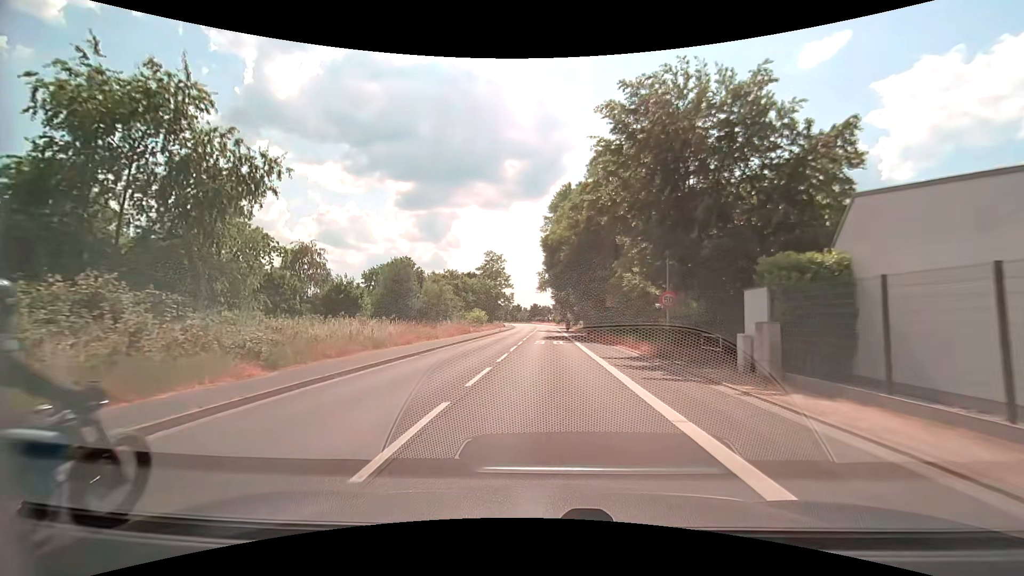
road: secondary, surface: asphalt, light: Day
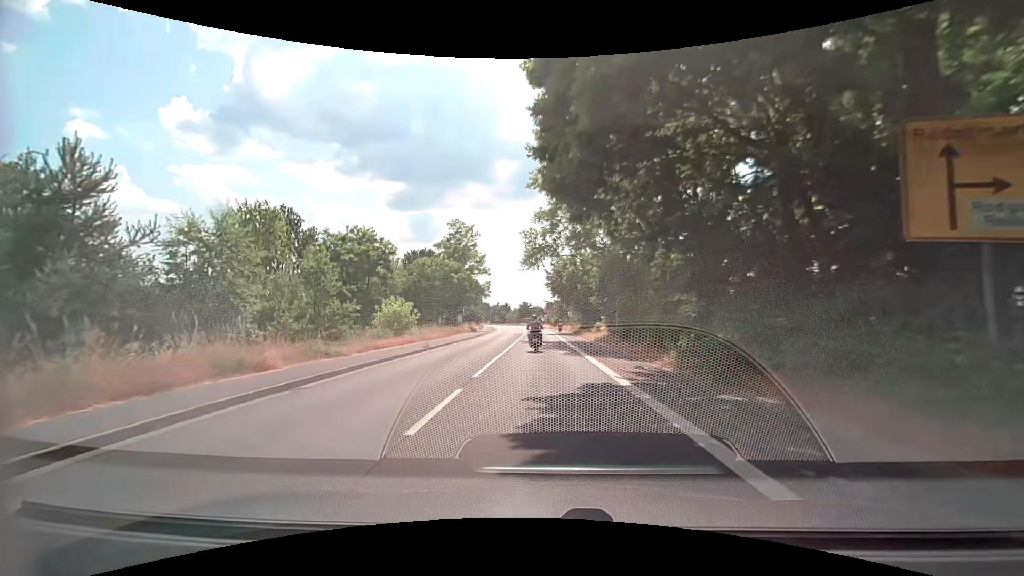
(+0.1, +34.5) m; +1°
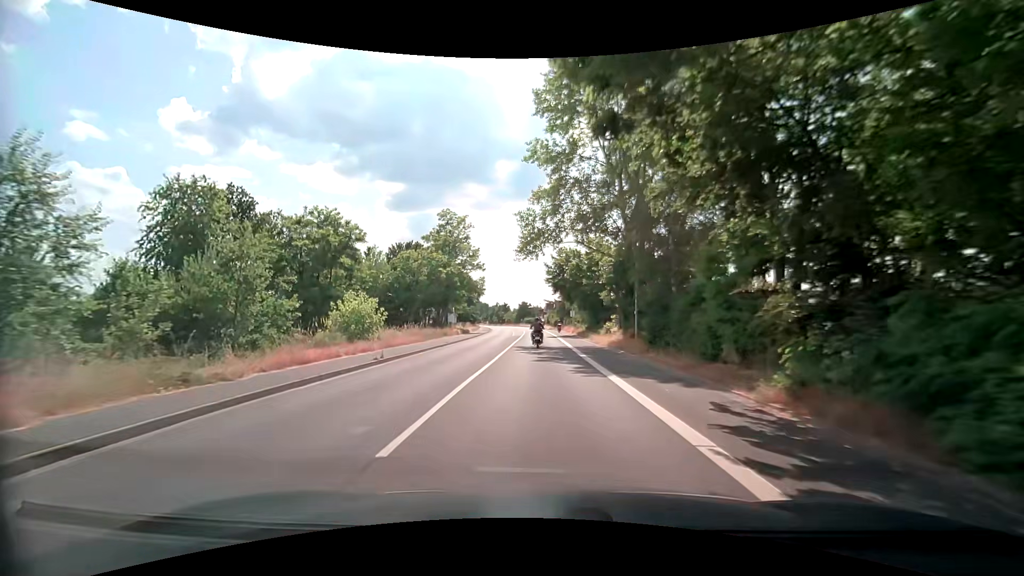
(0.0, +7.0) m; -1°
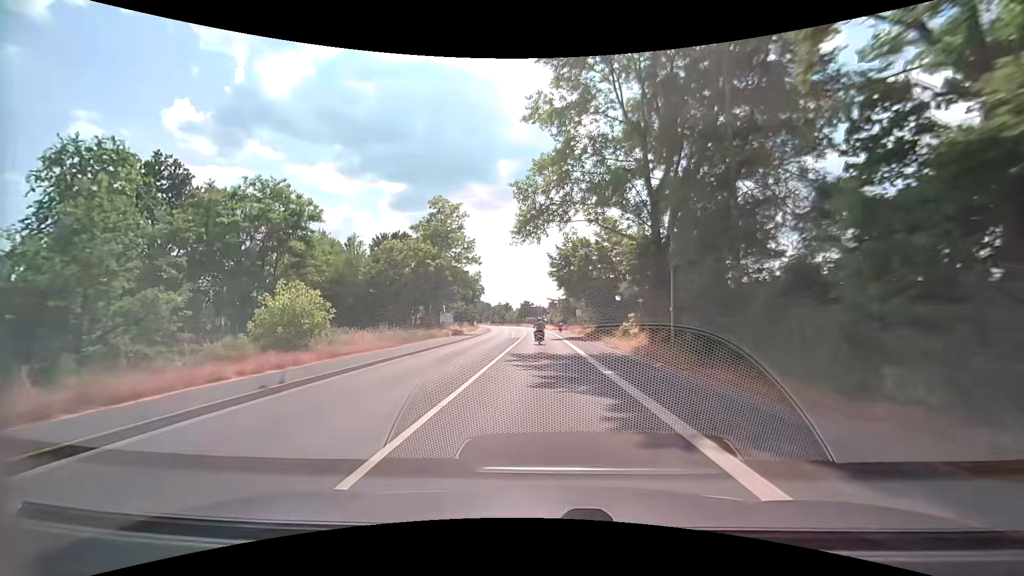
(+0.1, +7.0) m; +1°
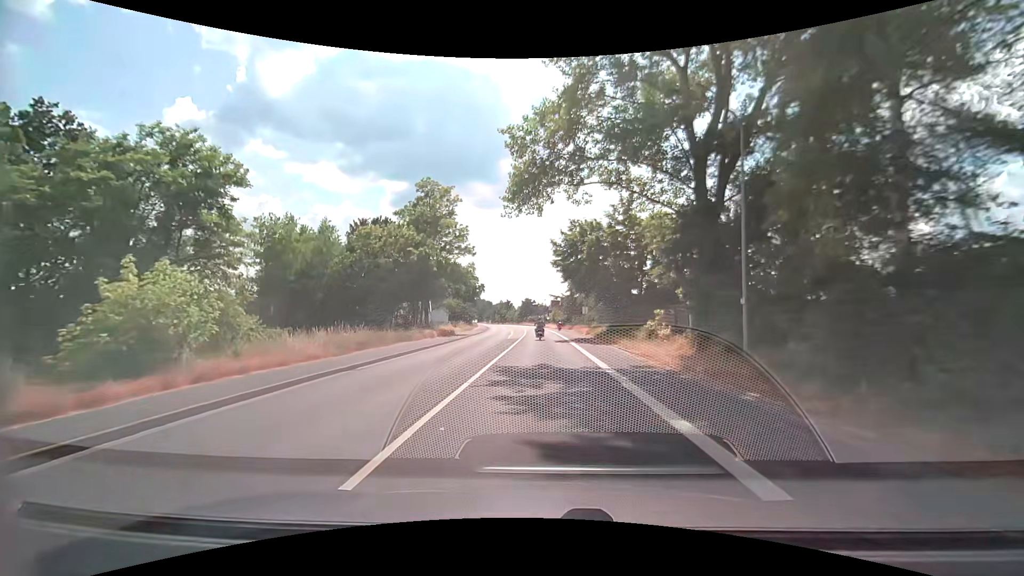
(-0.1, +7.1) m; -1°
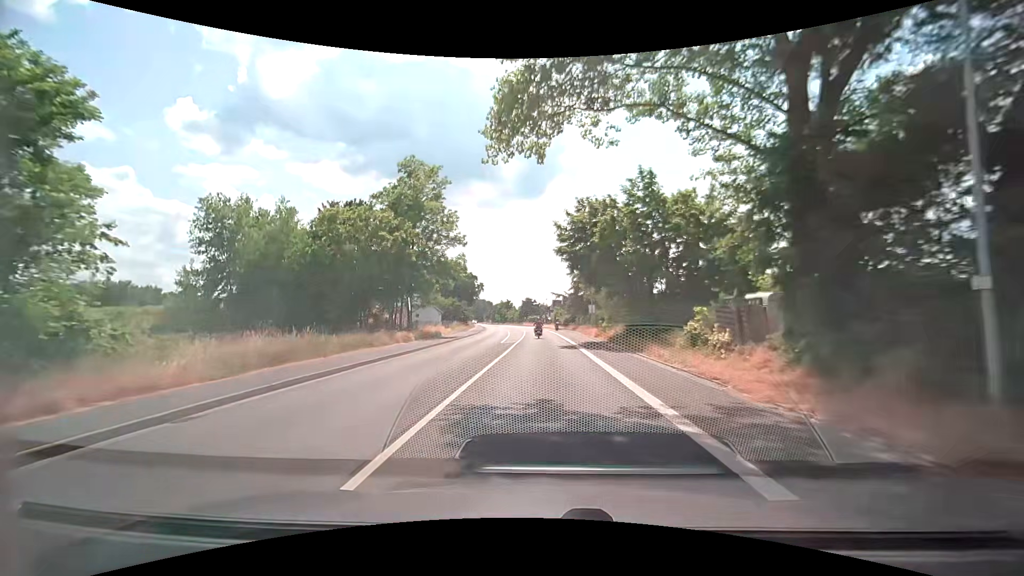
(0.0, +7.1) m; 0°
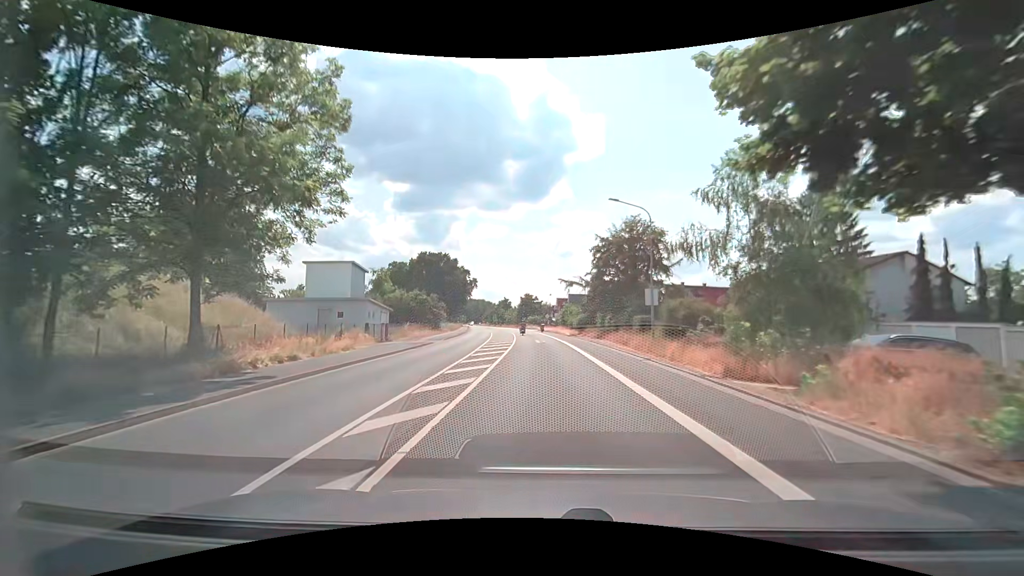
(-0.2, +28.7) m; 0°
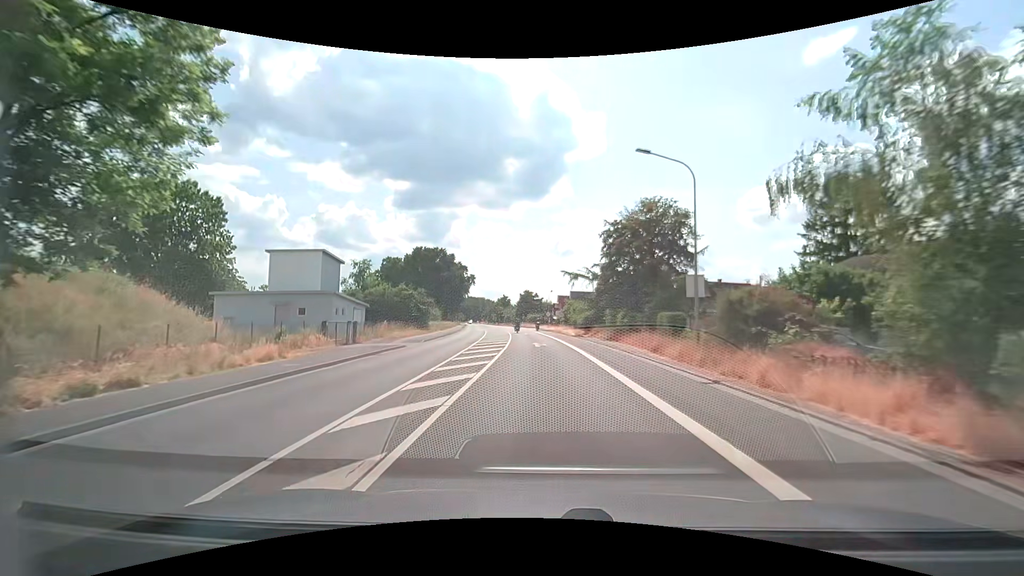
(0.0, +7.3) m; 0°
(0, +10) (0, +20) (0, +30) (-1, +40) (-2, +50) (-2, +60) (-3, +70) (-5, +80) (-6, +90) (-7, +100) m
